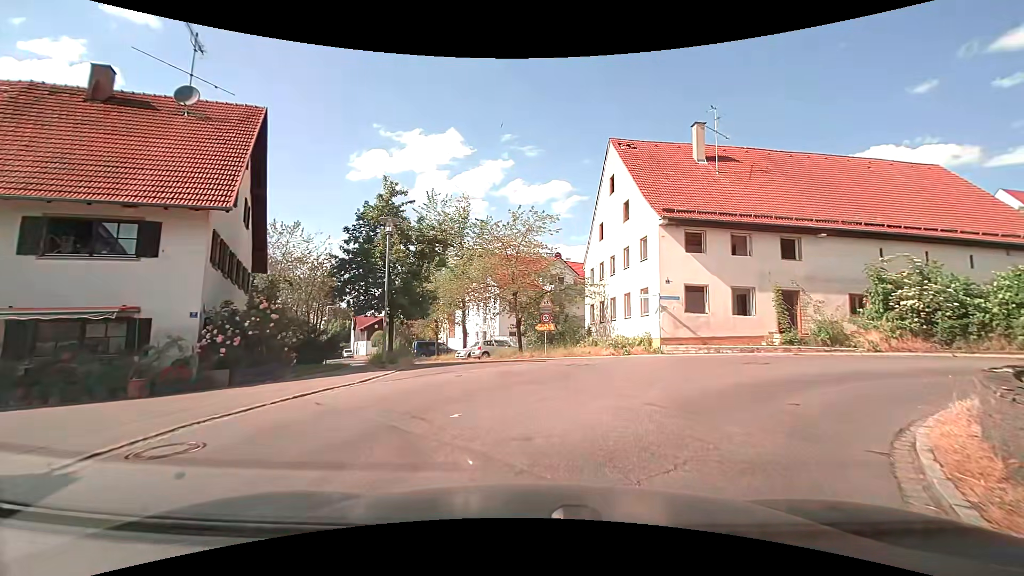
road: tertiary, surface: asphalt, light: Day
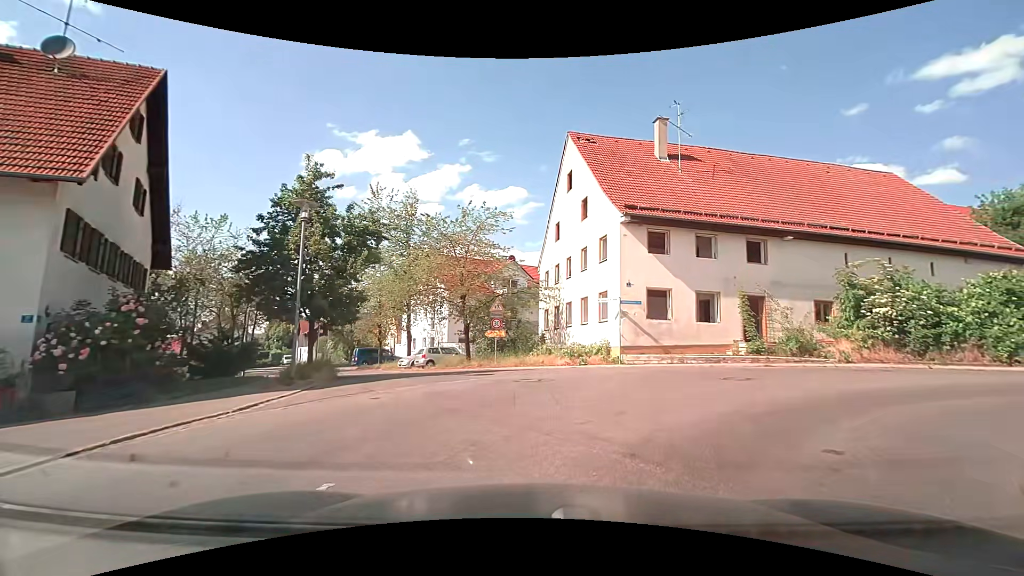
(+0.1, +2.6) m; +5°
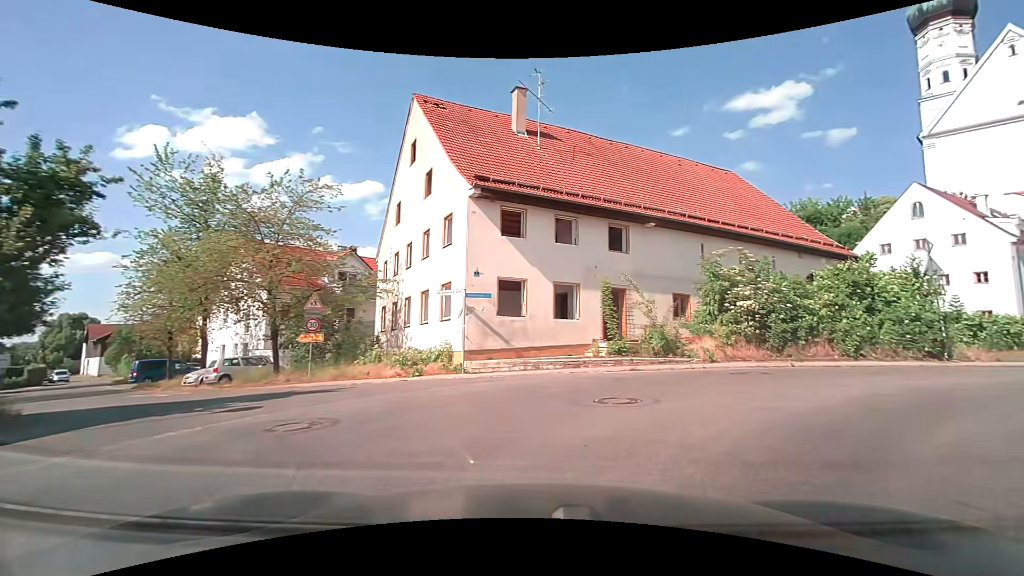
(+0.6, +4.7) m; +16°
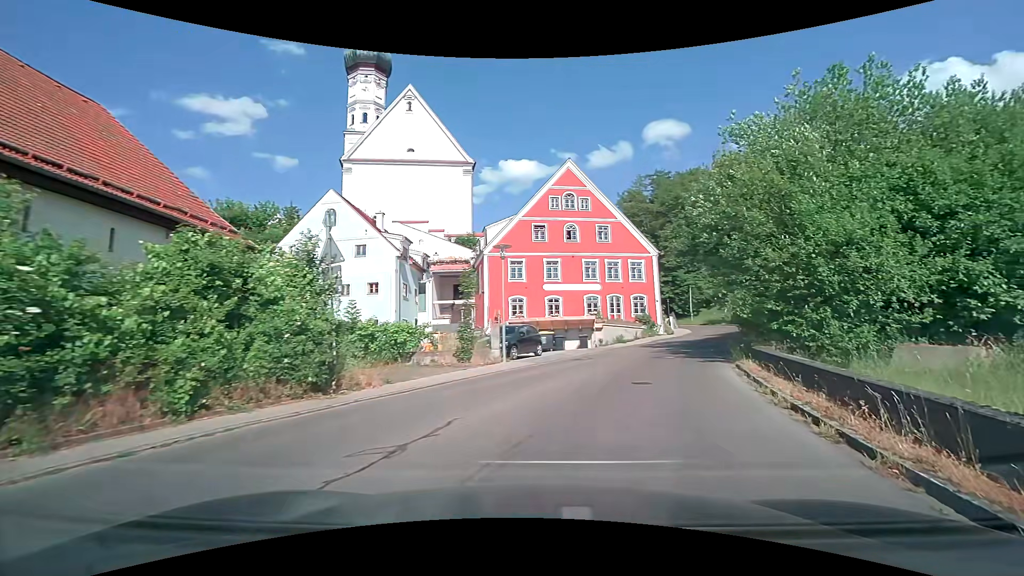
(+5.0, +9.3) m; +60°
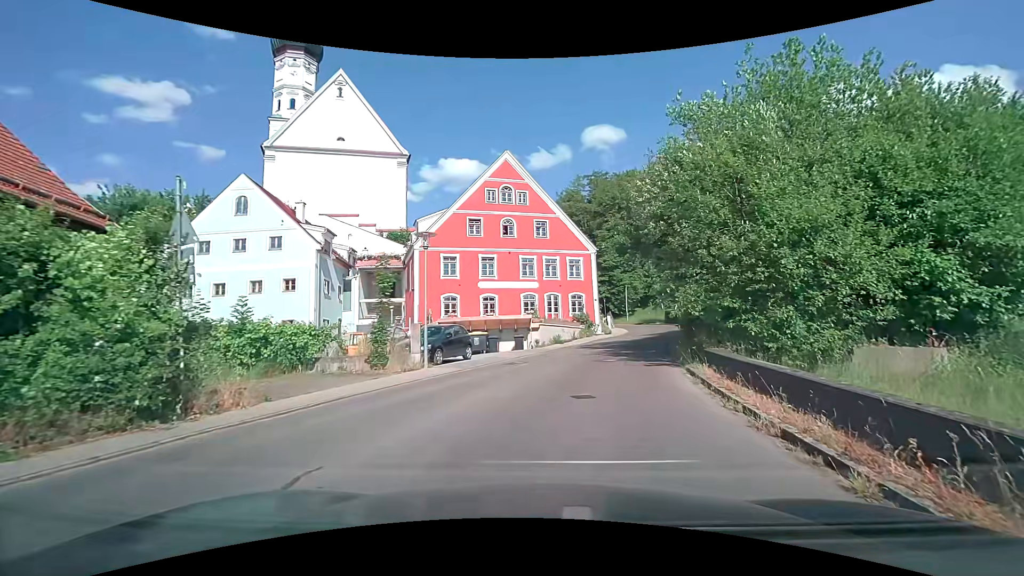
(+0.2, +2.4) m; +9°
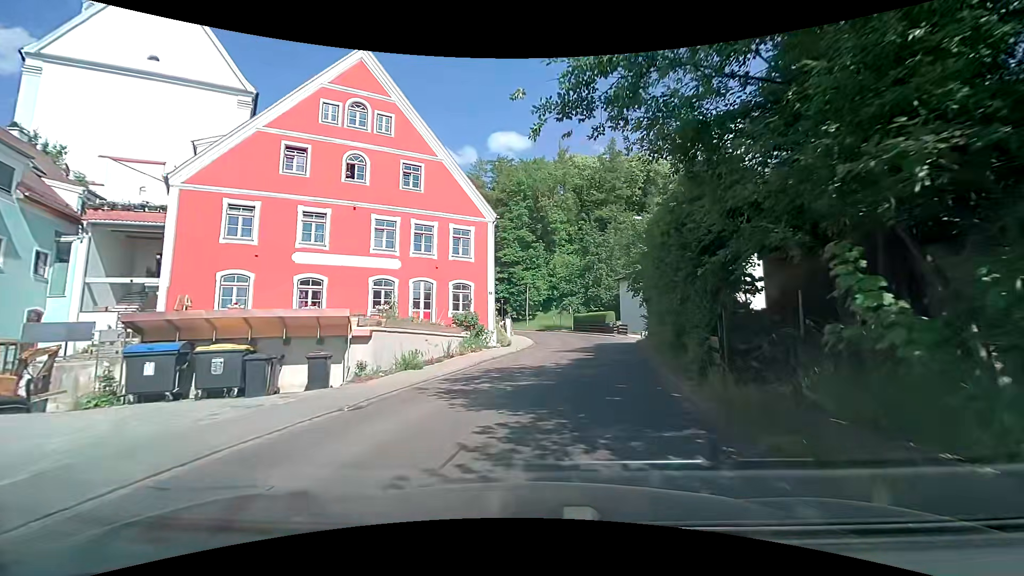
(+1.2, +15.1) m; +10°
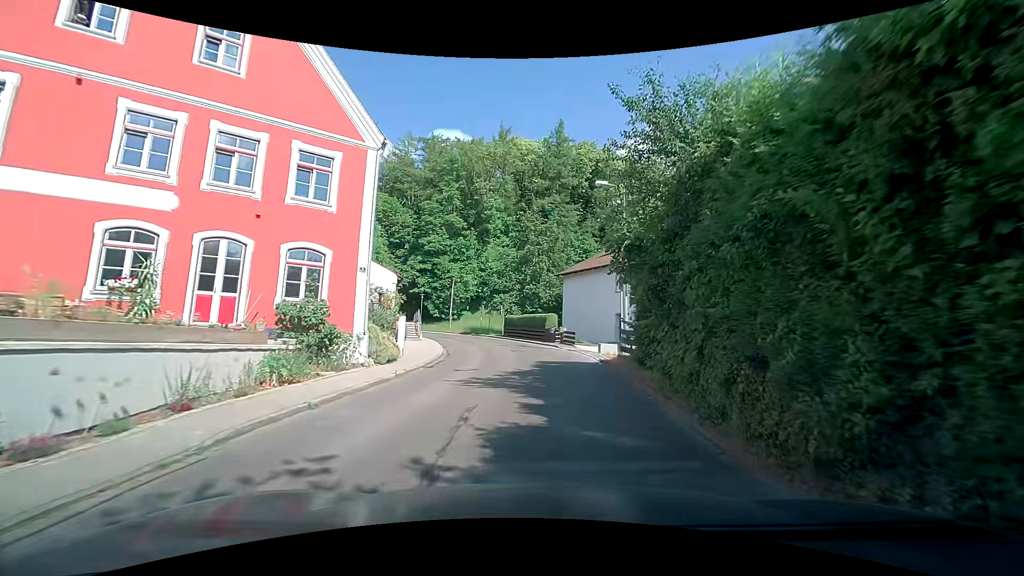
(+0.6, +11.3) m; +6°
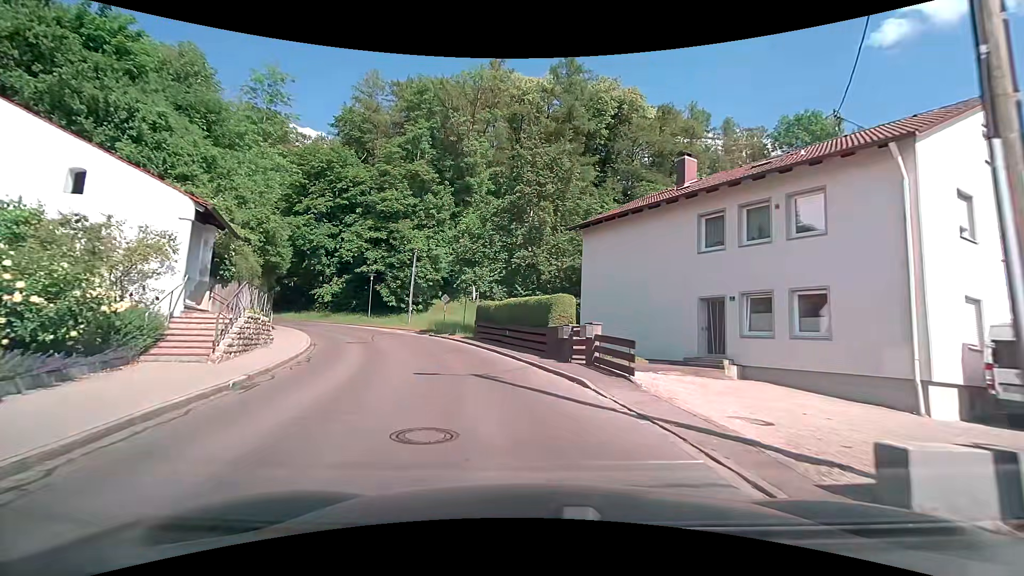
(+1.2, +19.9) m; +2°
(-1, +10) (-3, +20) (-6, +29) (-12, +38) (-19, +45) (-27, +51) (-35, +56) (-44, +61) (-53, +65) (-61, +70) m
